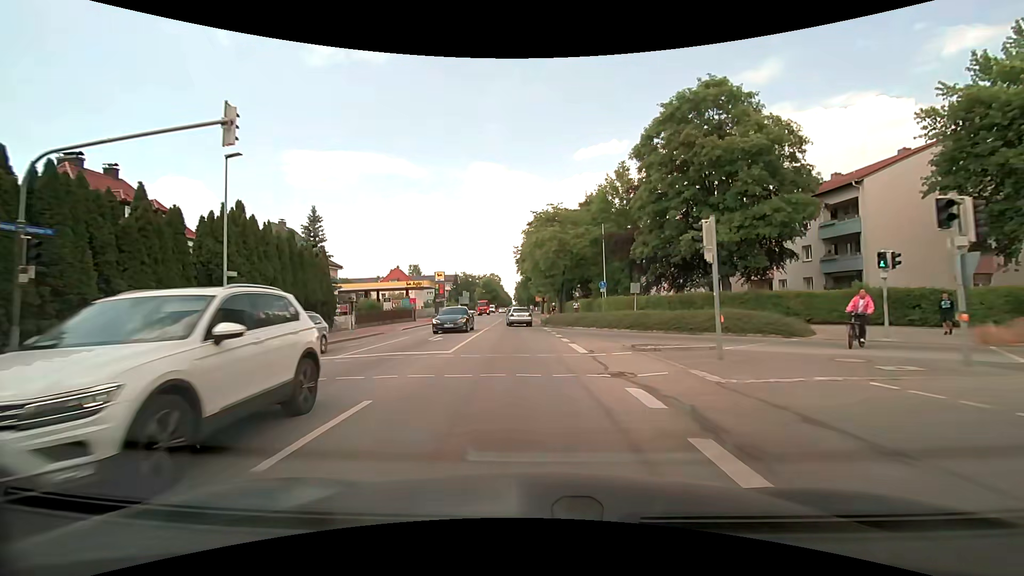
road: secondary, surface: asphalt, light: Day
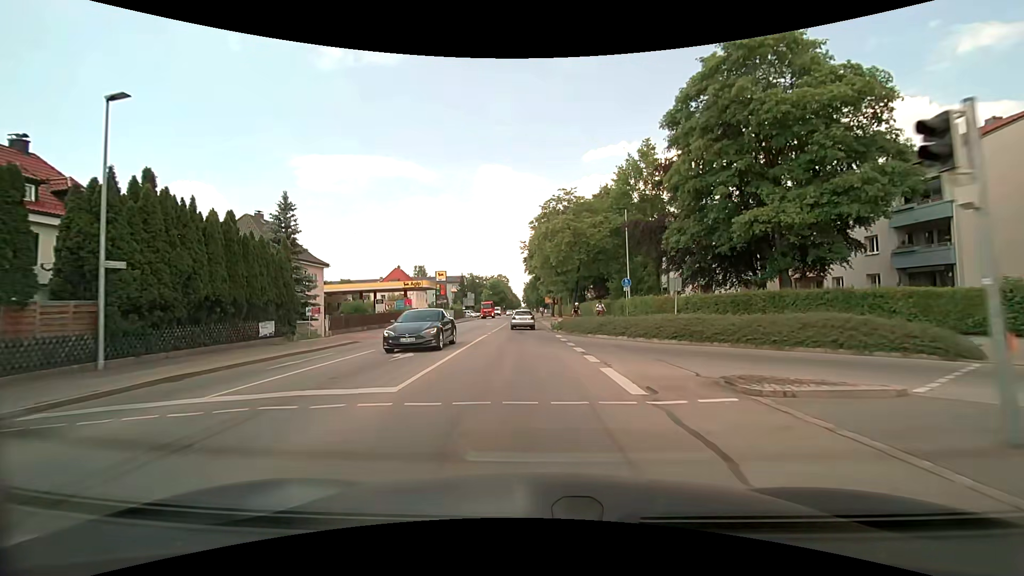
(-0.1, +6.7) m; -1°
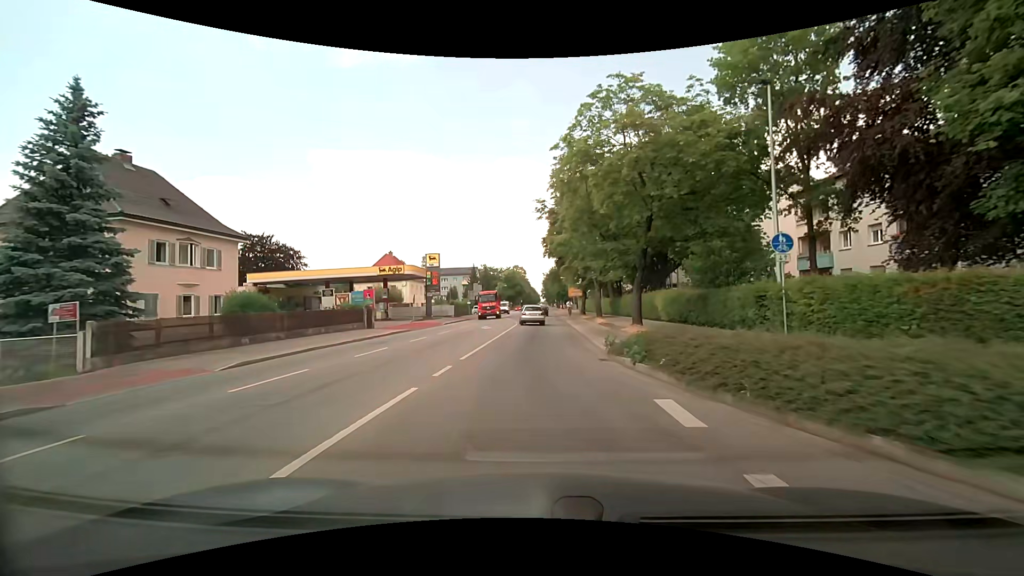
(-0.3, +19.0) m; -2°
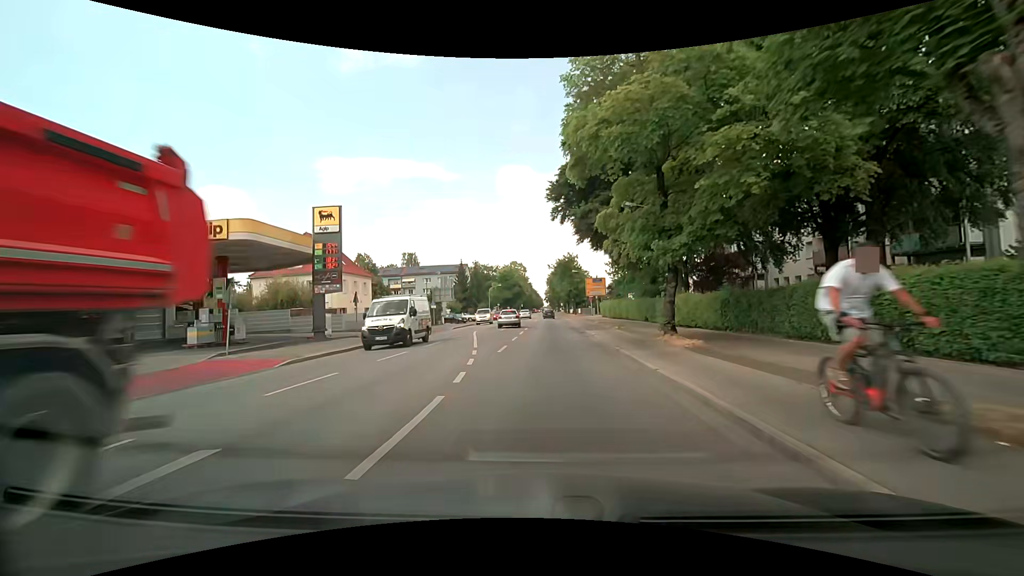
(+0.1, +30.0) m; 0°
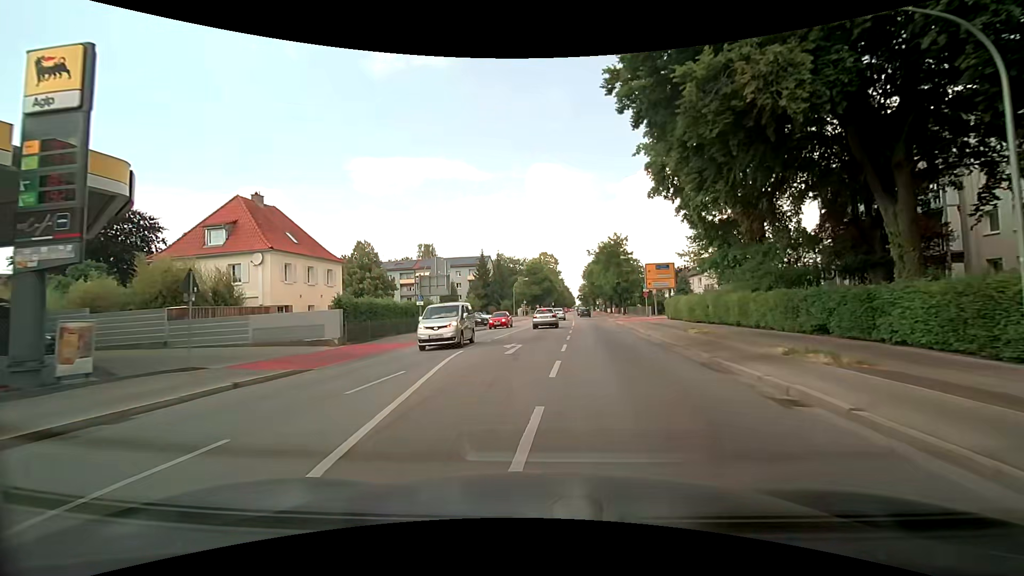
(-0.6, +18.5) m; -5°
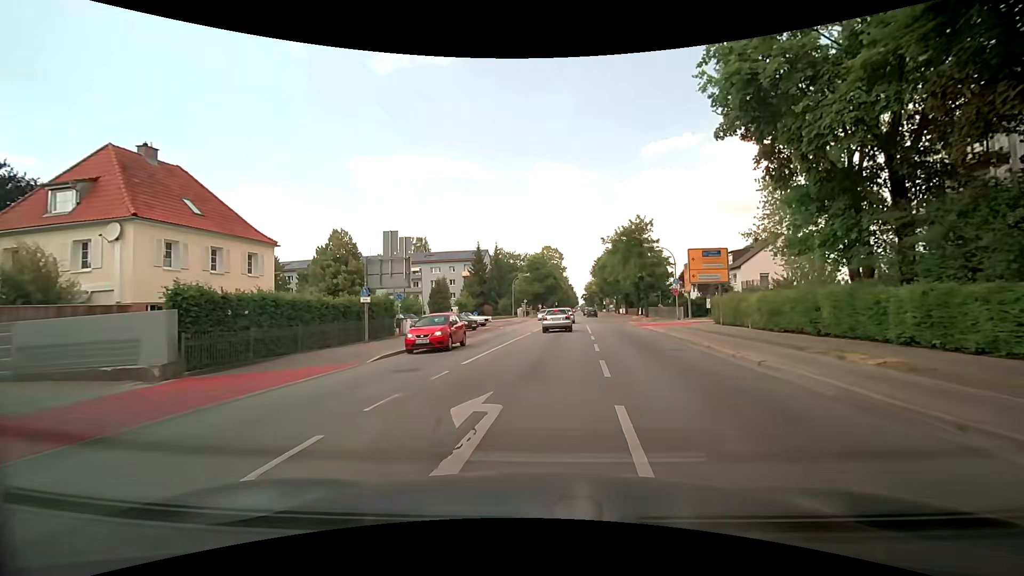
(+0.1, +11.6) m; +1°
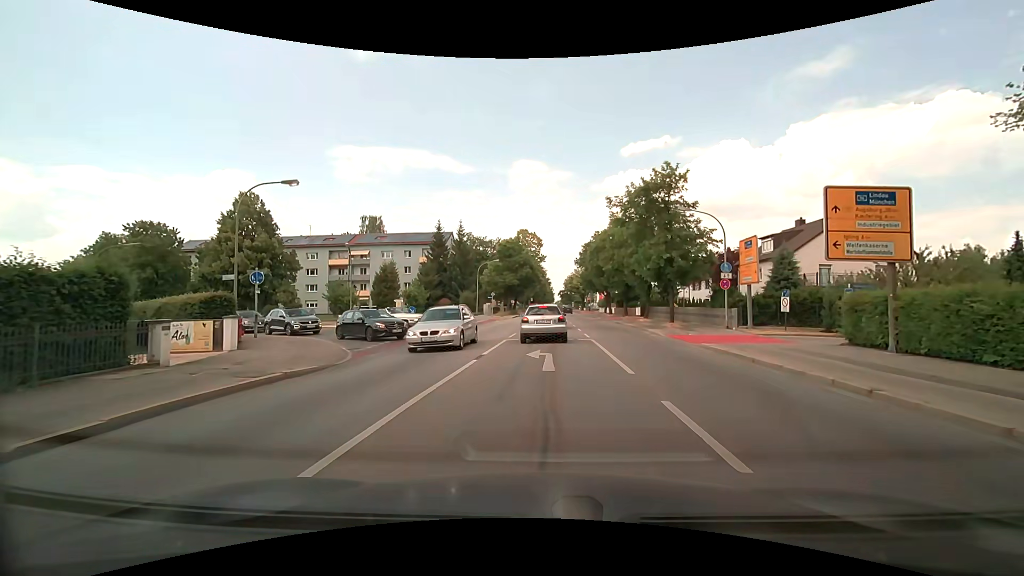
(+0.3, +17.4) m; +2°
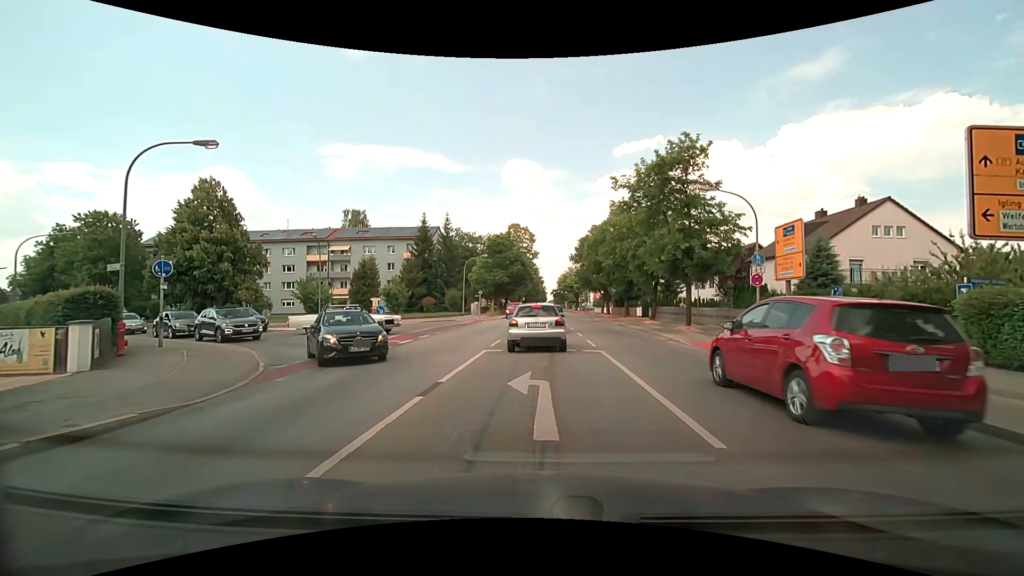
(+0.1, +5.1) m; +1°
